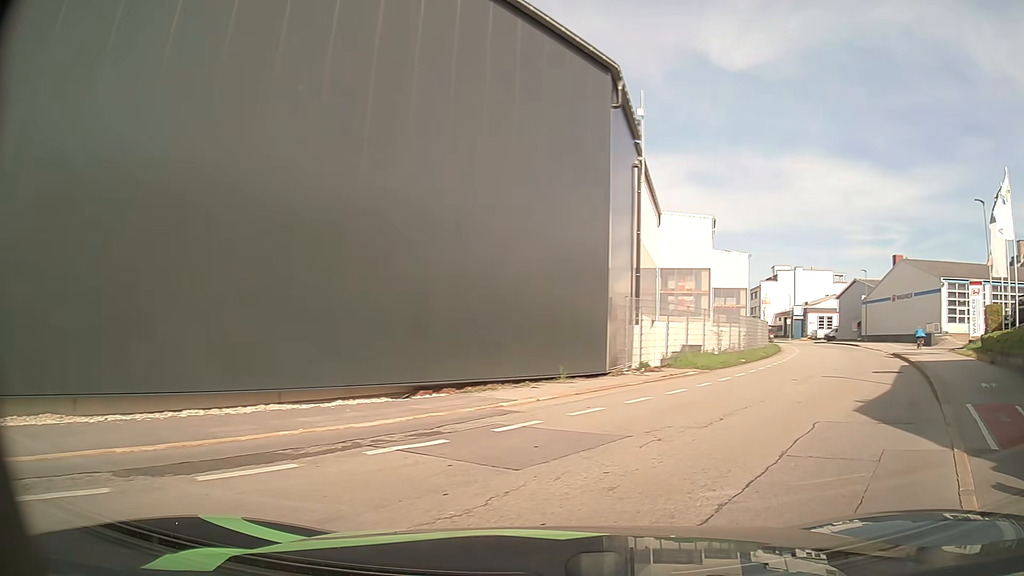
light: Day
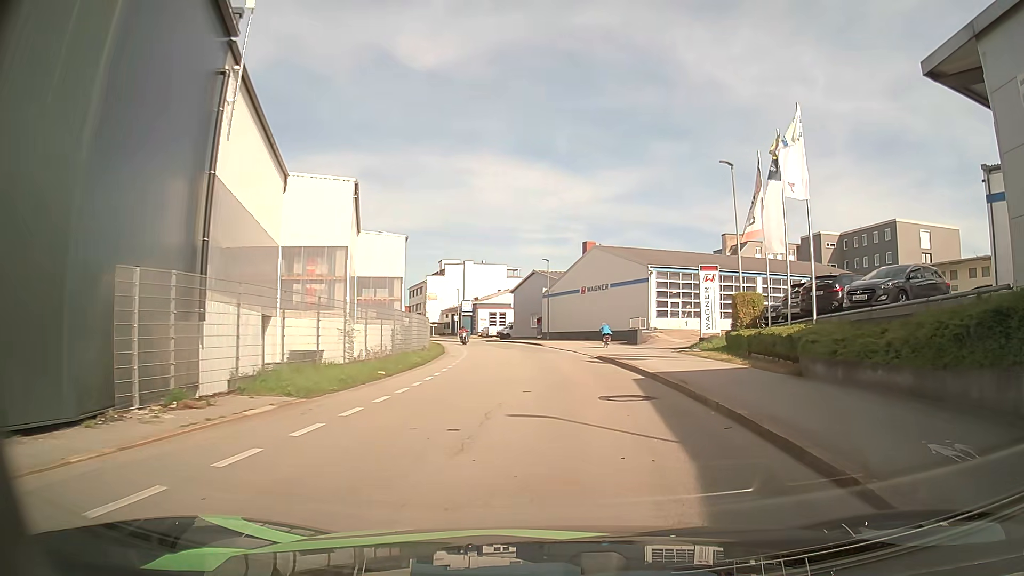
(+3.1, +9.3) m; +32°
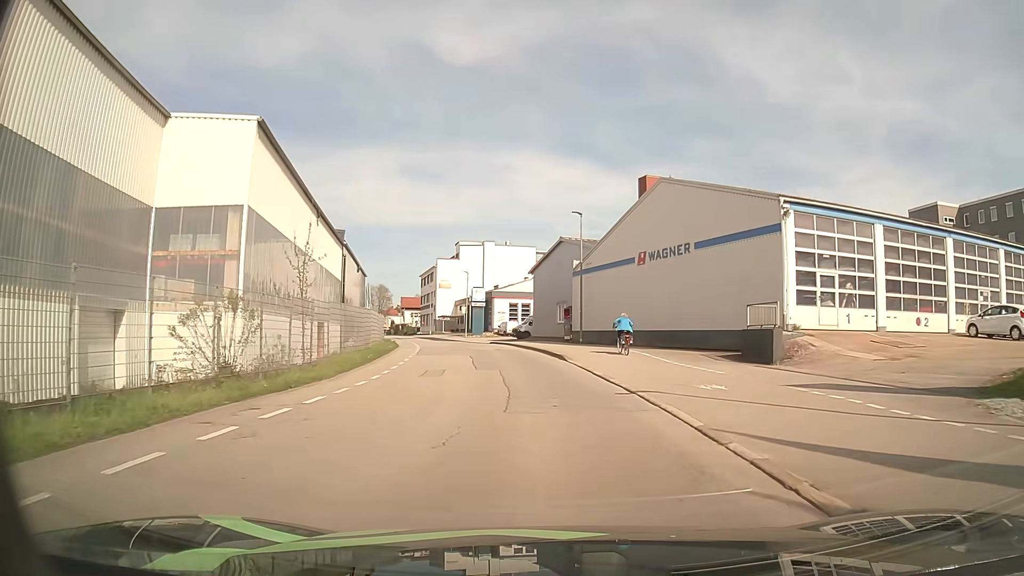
(-0.8, +25.8) m; -7°
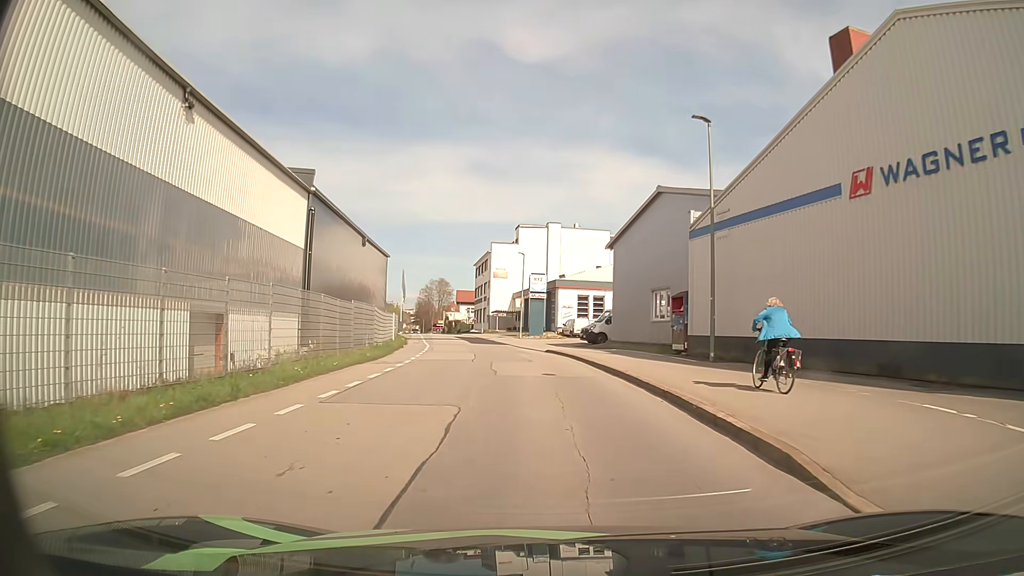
(-0.8, +18.9) m; -6°
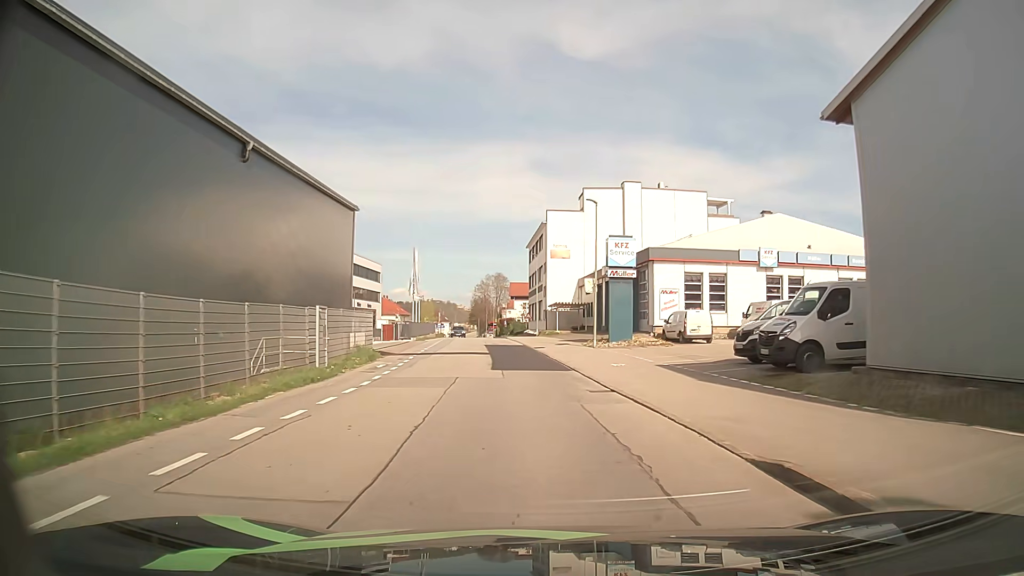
(-1.4, +26.3) m; -5°
(0, +10) (-1, +20) (-2, +30) (-3, +40) (-4, +50) (-5, +60) (-7, +70) (-8, +80) (-9, +89) (-10, +99) m
